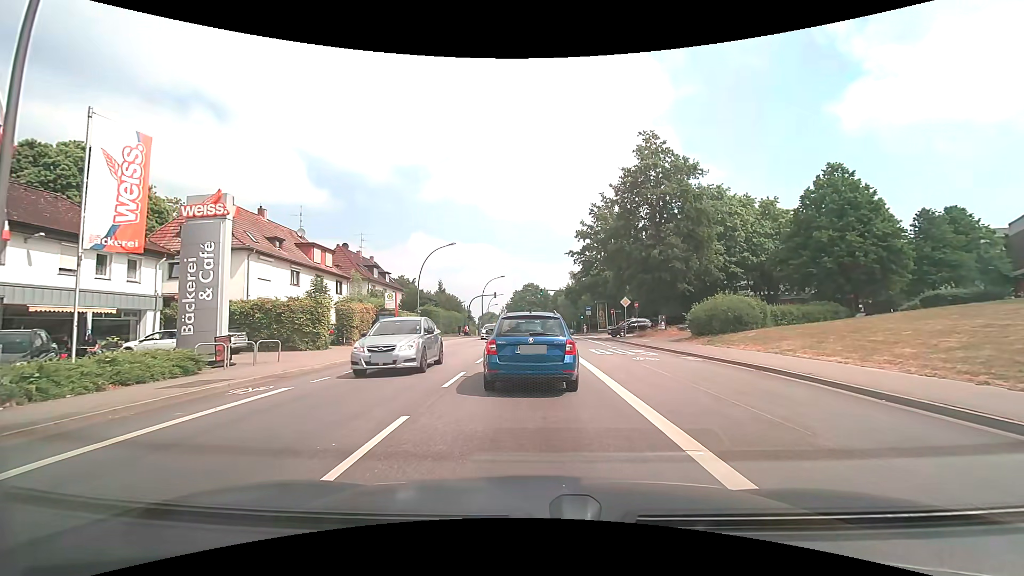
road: secondary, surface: asphalt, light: Day
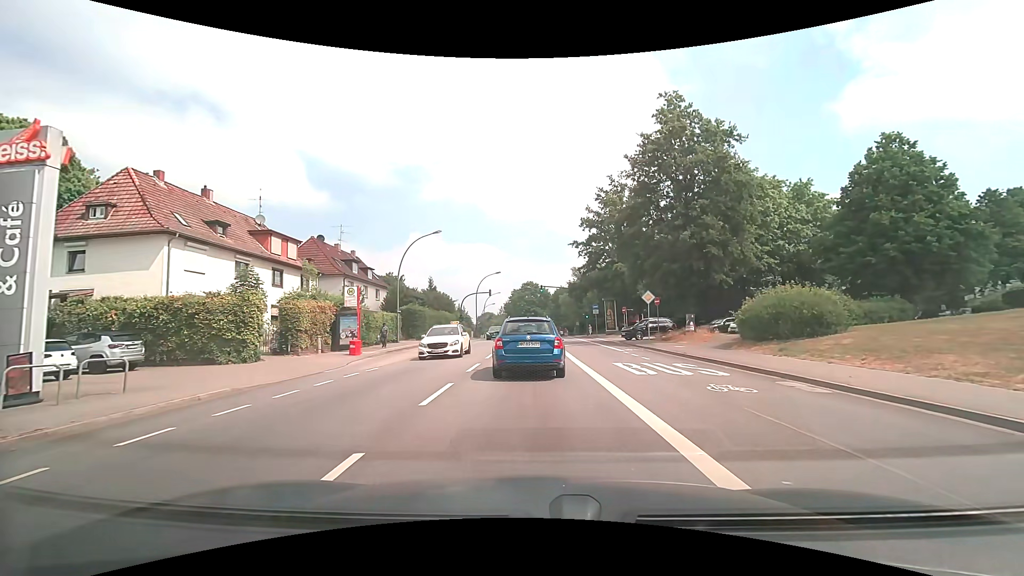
(0.0, +8.0) m; 0°
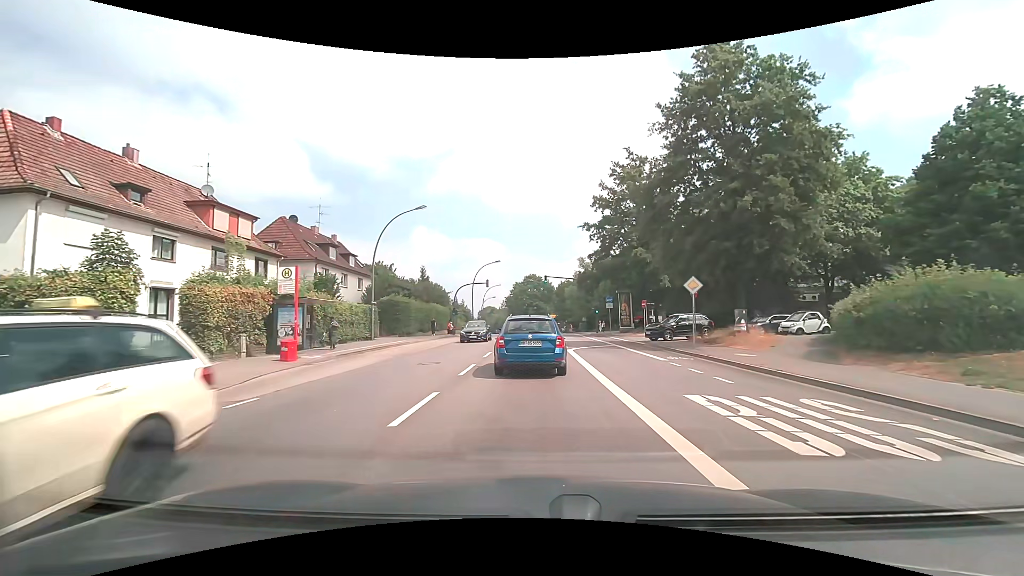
(0.0, +8.0) m; 0°
(0, +10) (0, +20) (0, +30) (0, +40) (0, +50) (0, +60) (0, +70) (-1, +80) (-1, +90) (-2, +100) m
